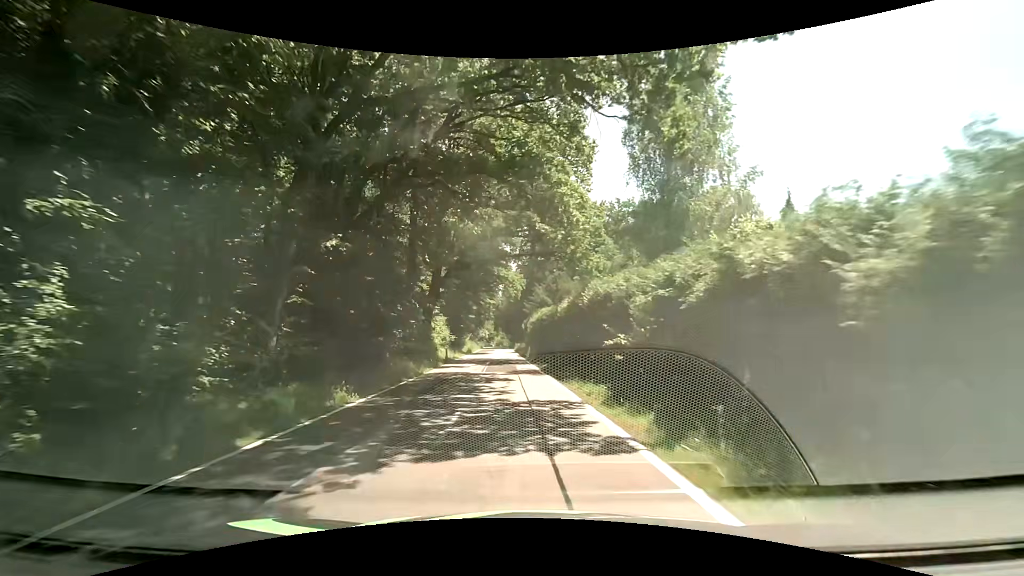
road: tertiary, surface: asphalt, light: Day
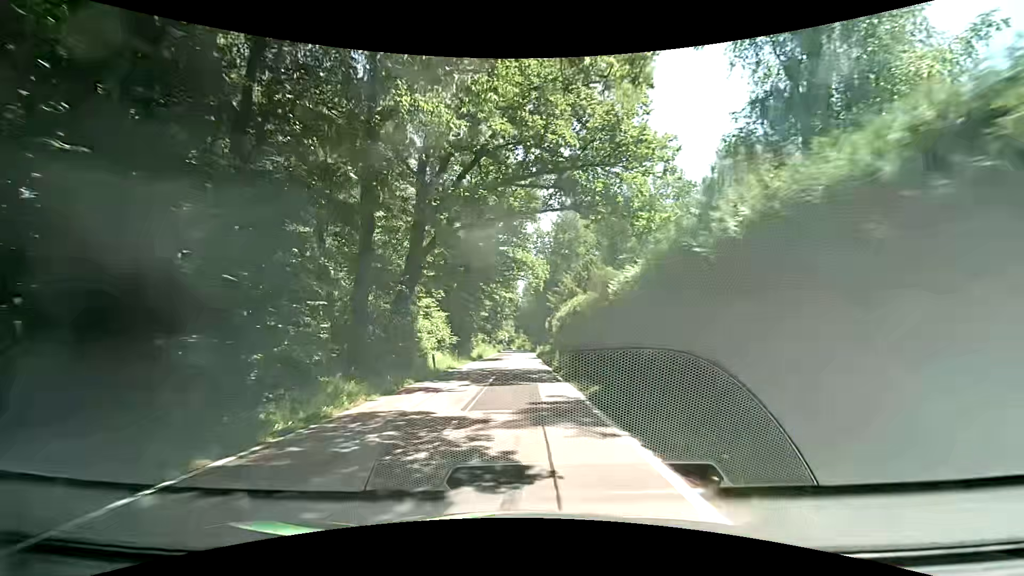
(-0.2, +12.6) m; -1°
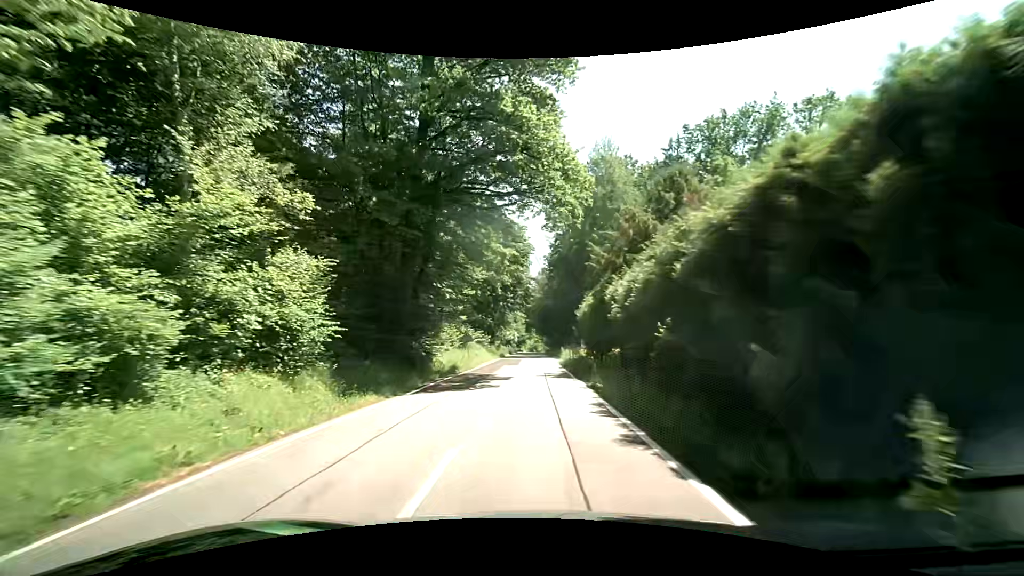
(-0.9, +26.3) m; -3°
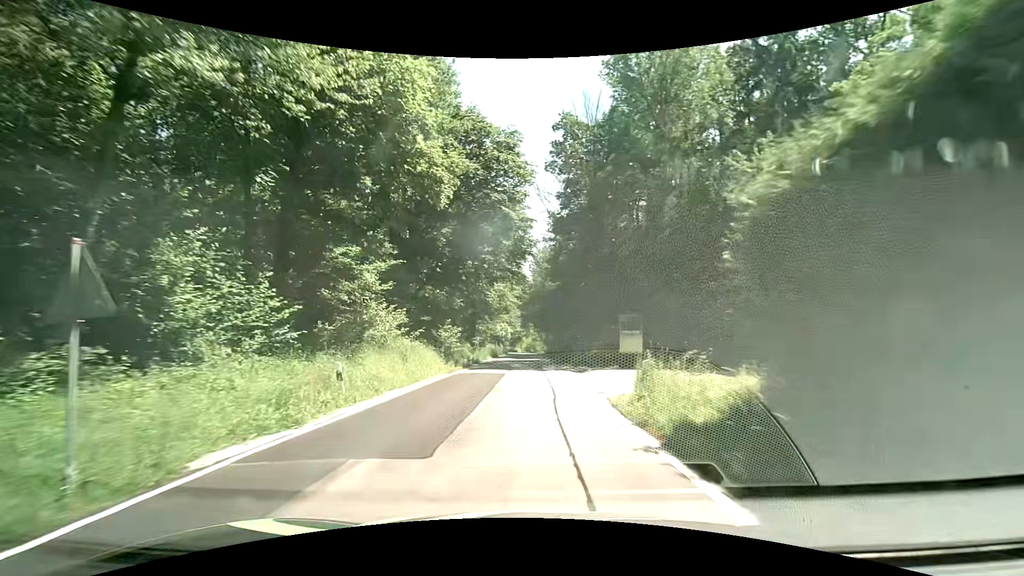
(-0.1, +28.4) m; -1°
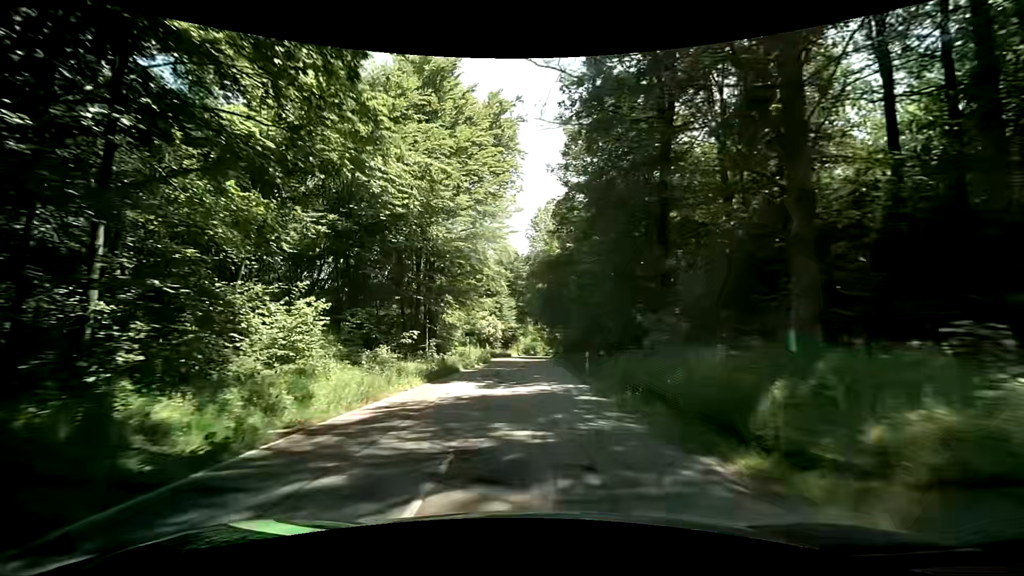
(+0.2, +29.8) m; 0°
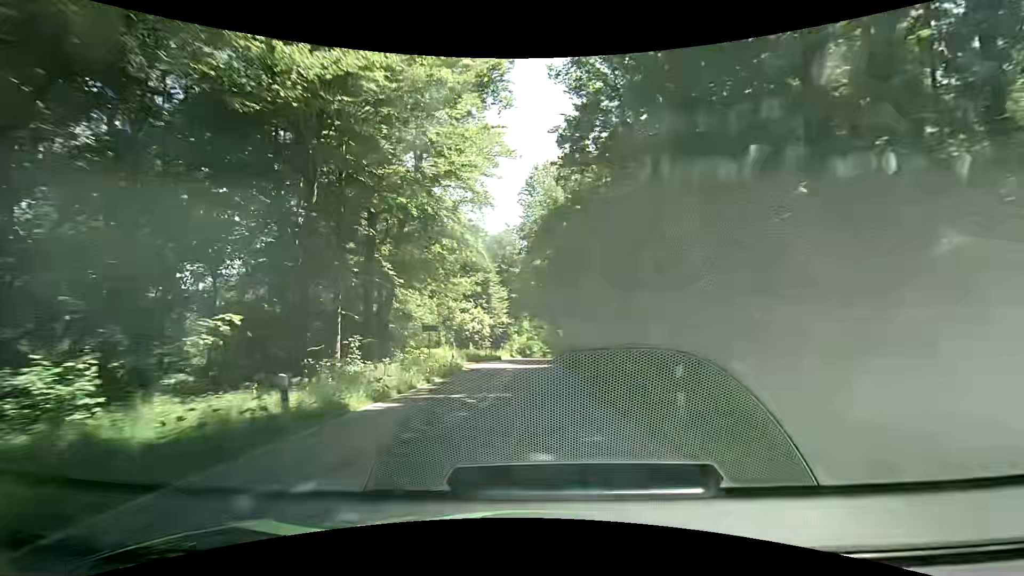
(+0.1, +15.3) m; +1°
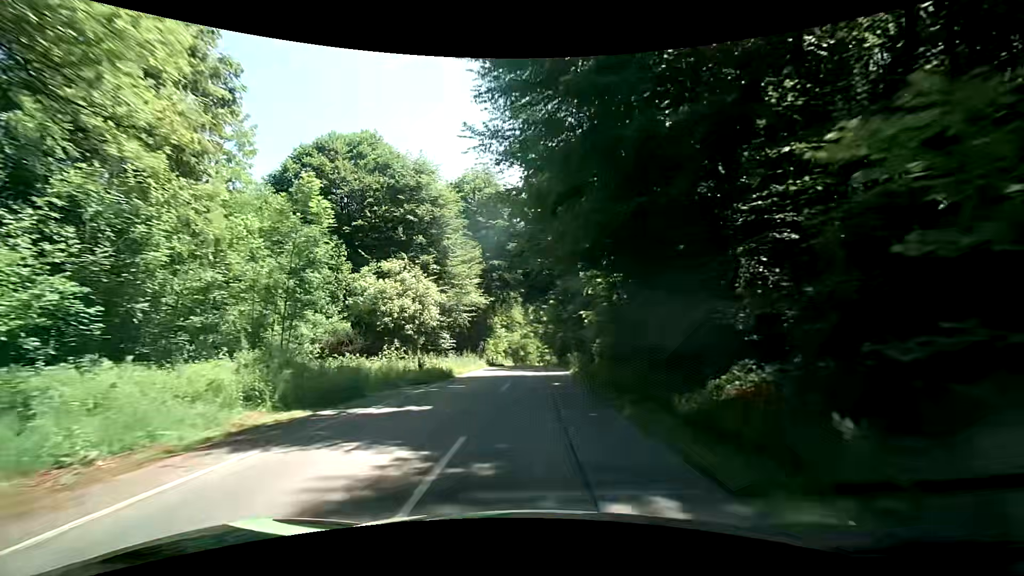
(0.0, +30.5) m; +1°
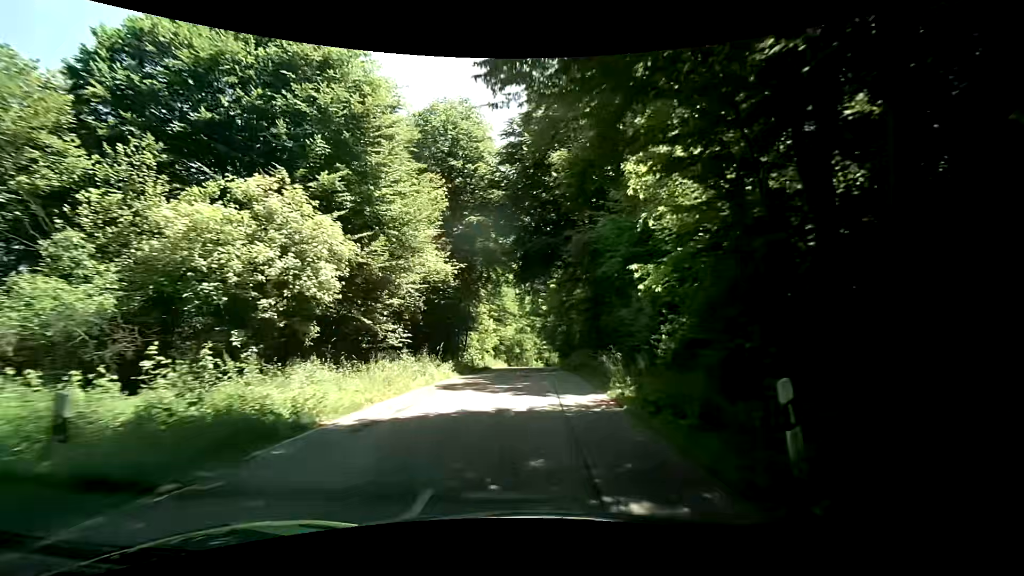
(-0.1, +14.7) m; -1°
(0, +10) (0, +20) (+1, +30) (+1, +40) (+1, +50) (+1, +60) (+2, +70) (+2, +80) (+2, +90) (+2, +100) m
